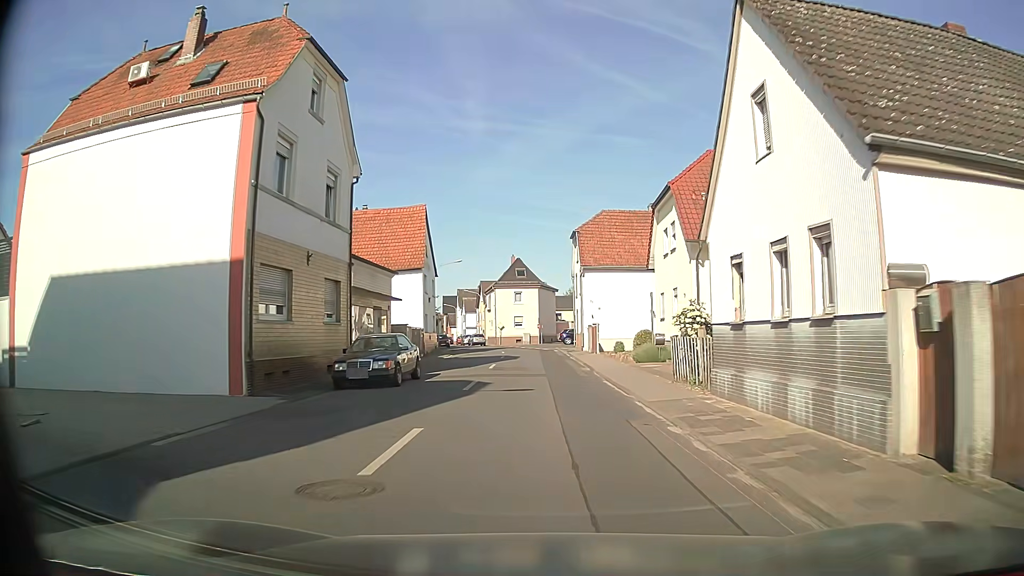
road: tertiary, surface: asphalt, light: Day
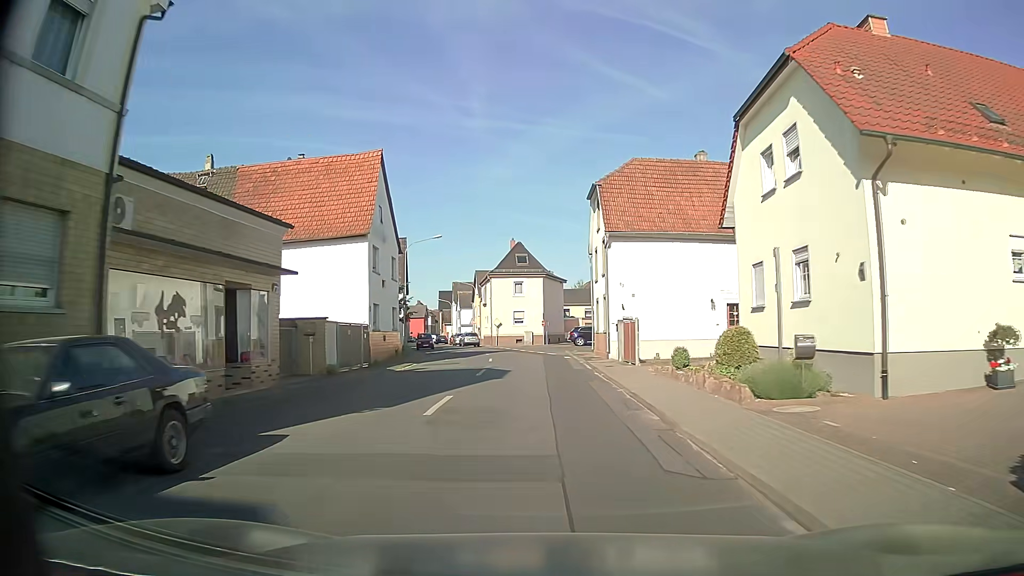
(-0.1, +14.1) m; -1°
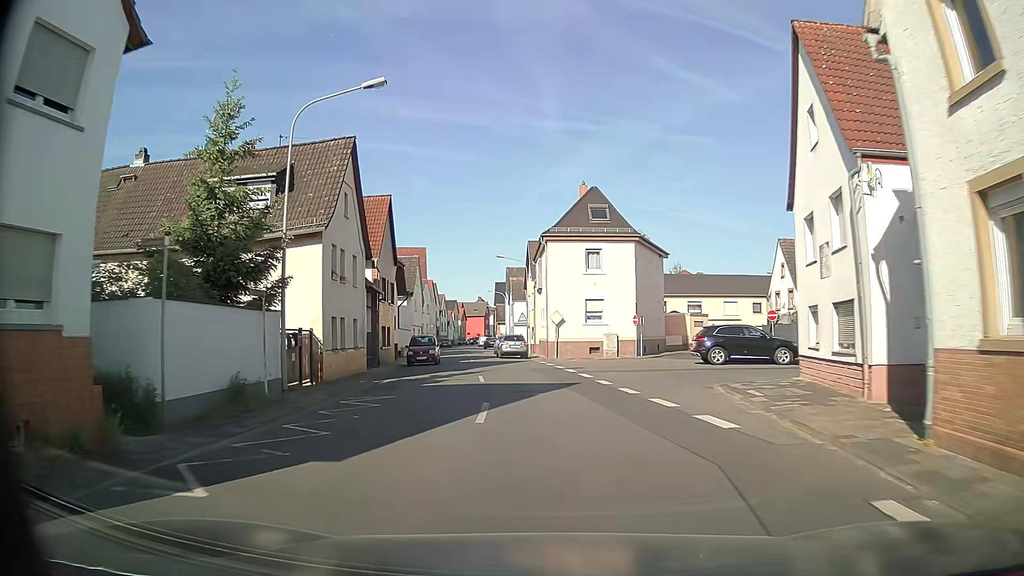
(-1.0, +28.3) m; -7°
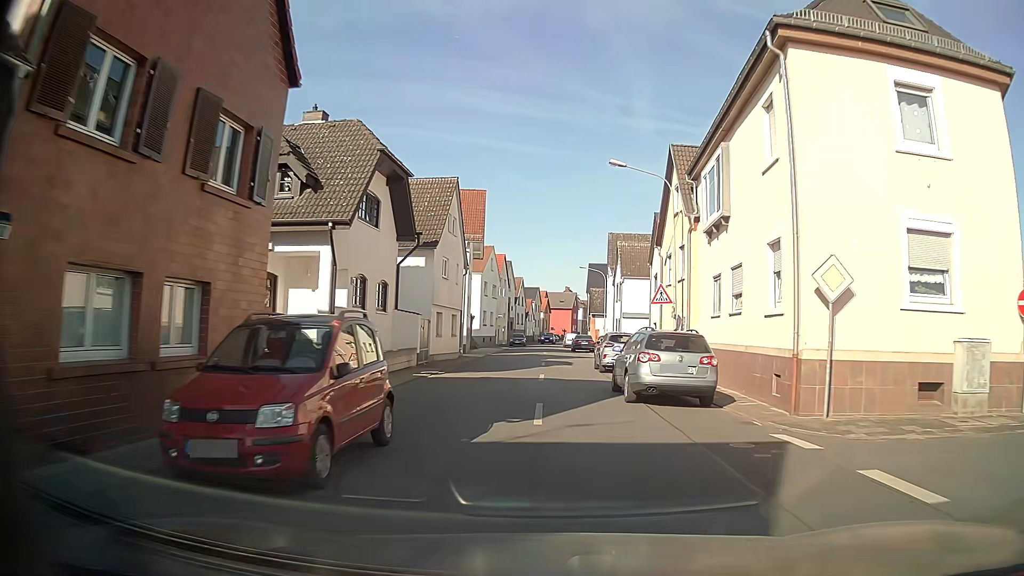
(-2.4, +28.1) m; -8°
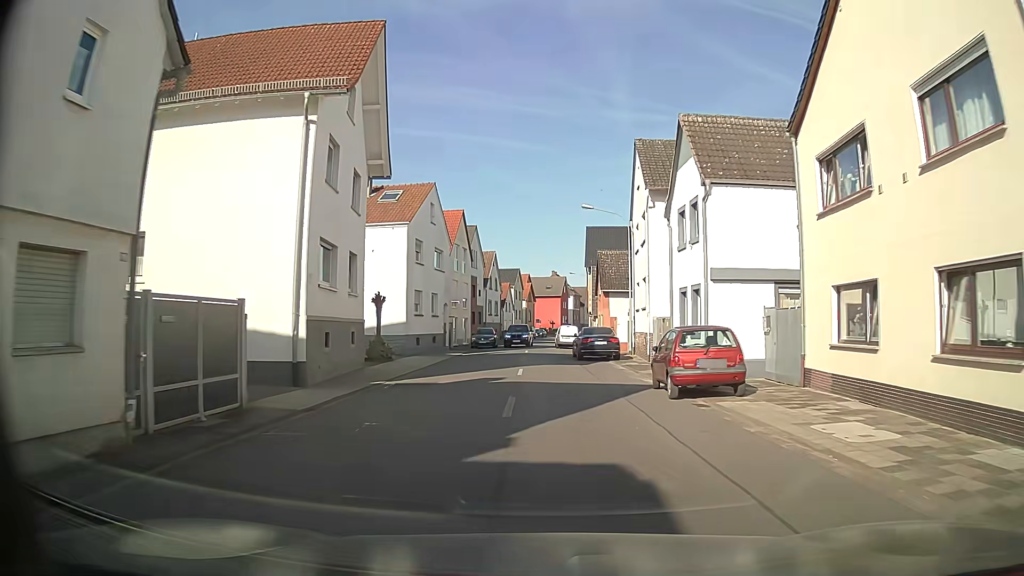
(+0.6, +27.5) m; +2°
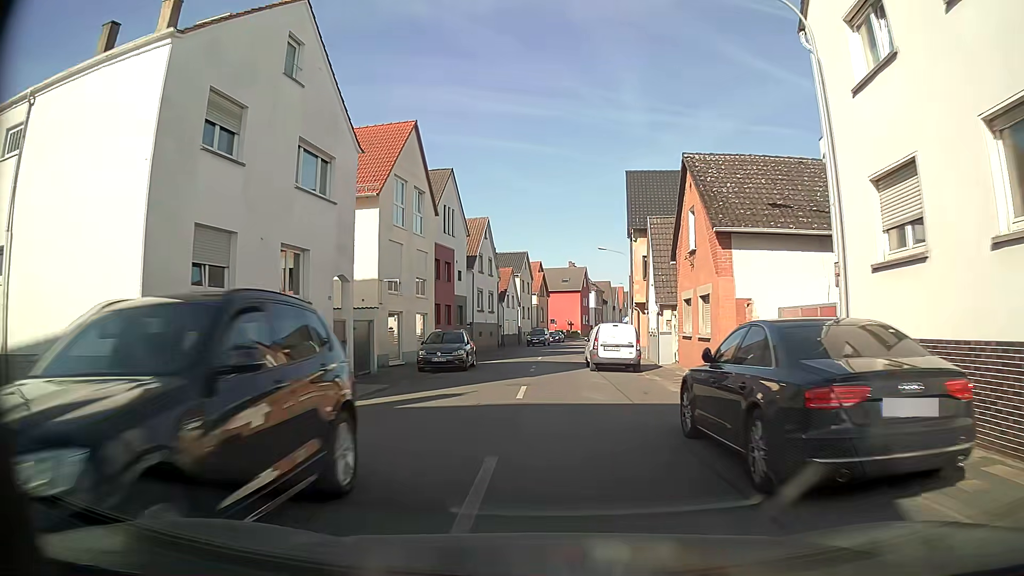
(-0.3, +24.4) m; -1°
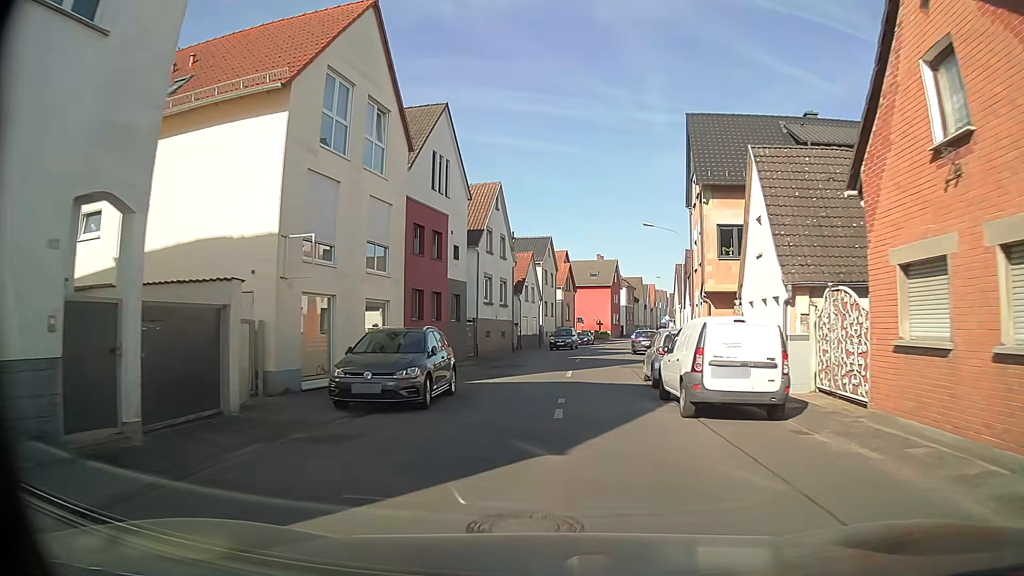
(-0.3, +12.2) m; -2°
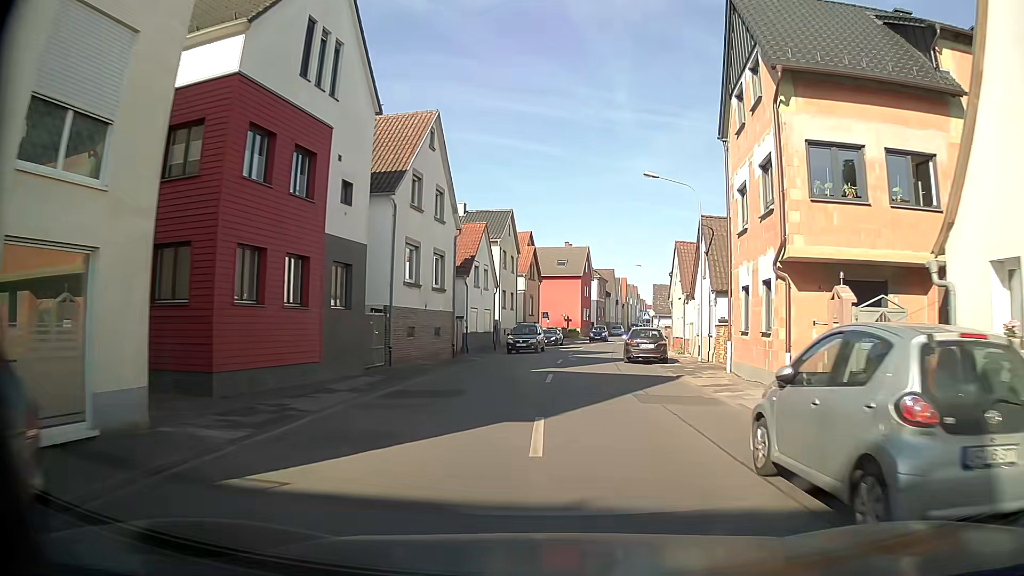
(+0.2, +12.6) m; +4°
